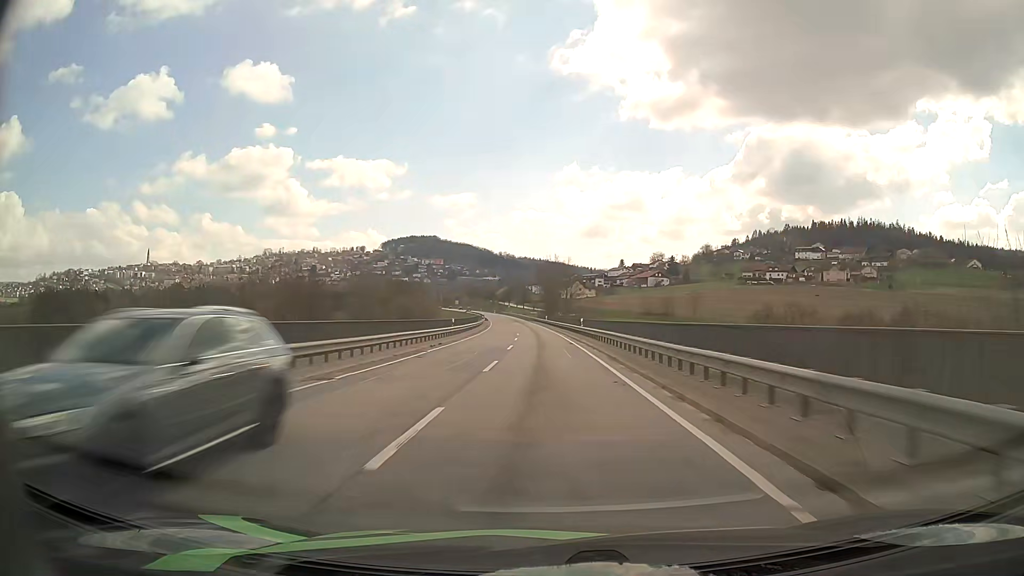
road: secondary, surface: asphalt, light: Day
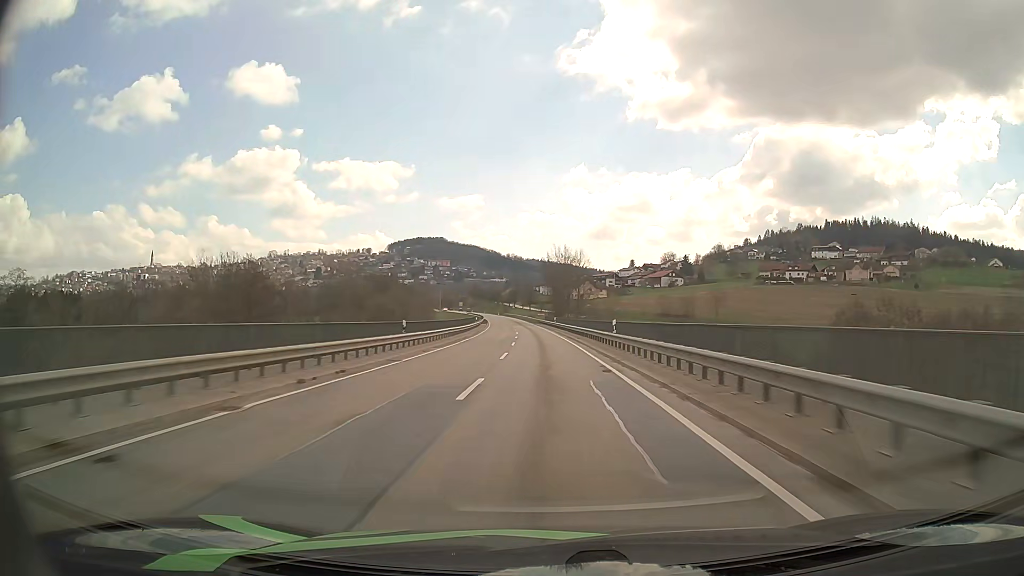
(-0.1, +18.2) m; -1°
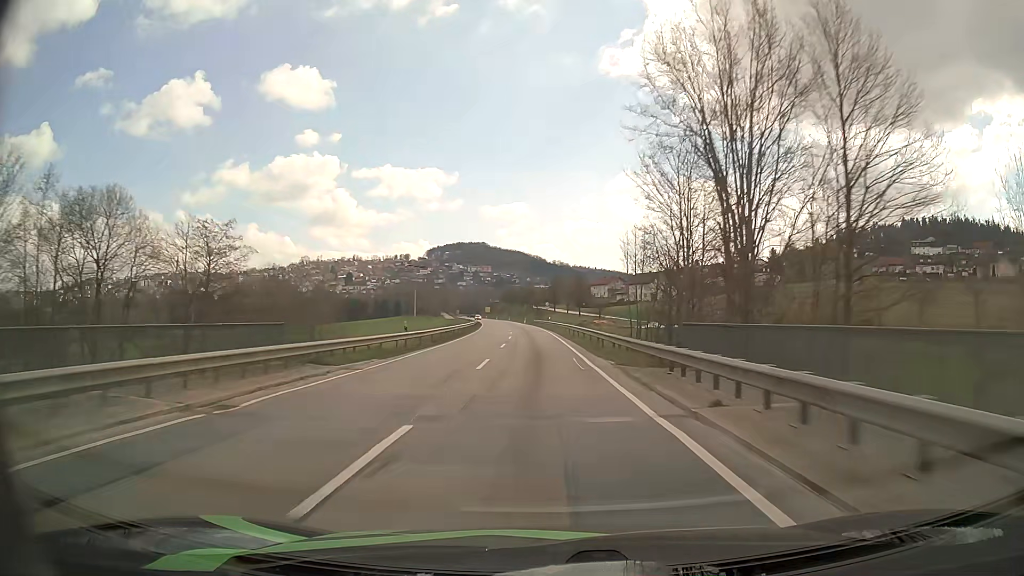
(-2.9, +90.1) m; -4°
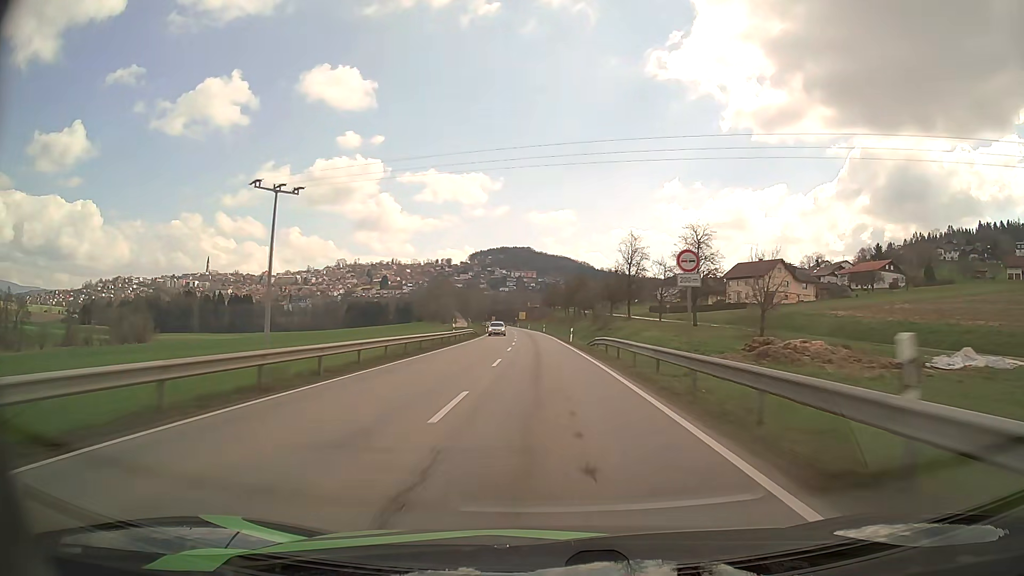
(-2.4, +70.5) m; -4°
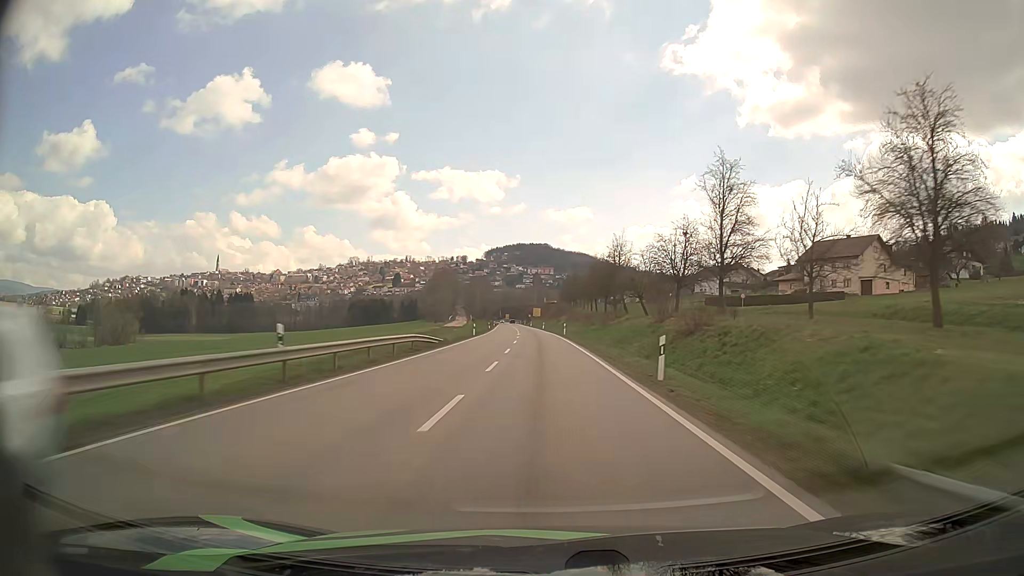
(-0.4, +34.9) m; -1°
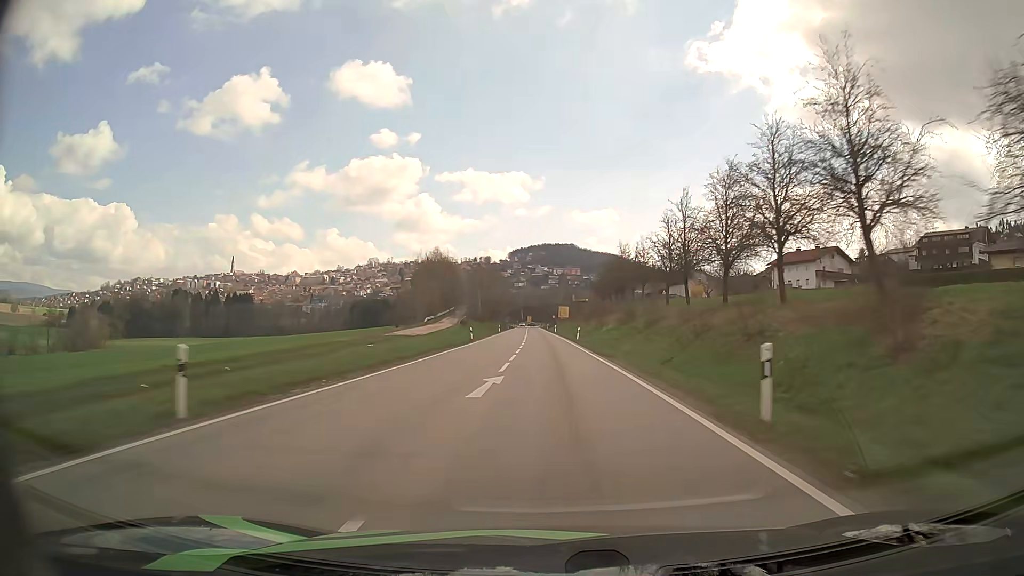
(-1.1, +52.0) m; -2°
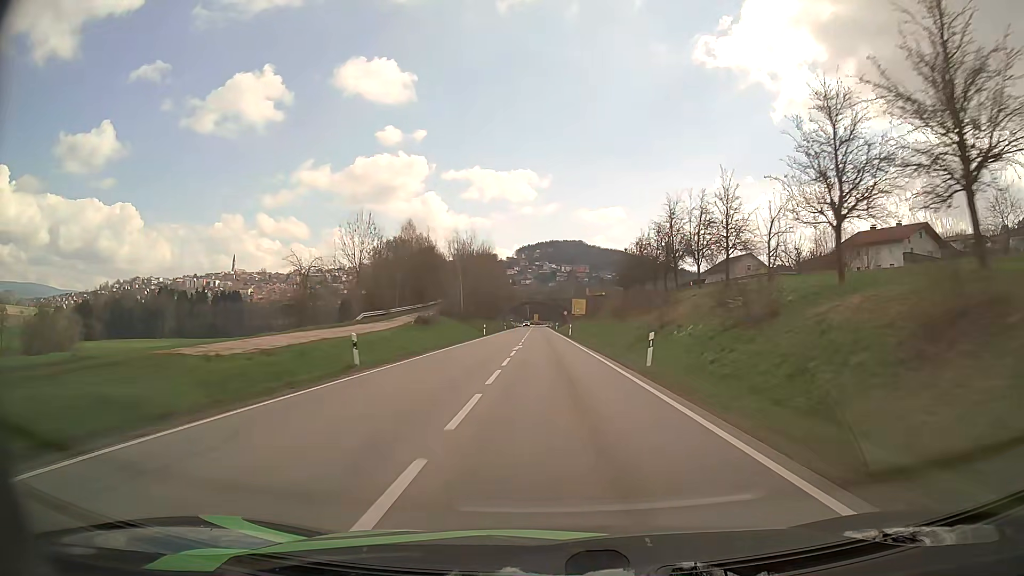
(-0.3, +34.6) m; -1°
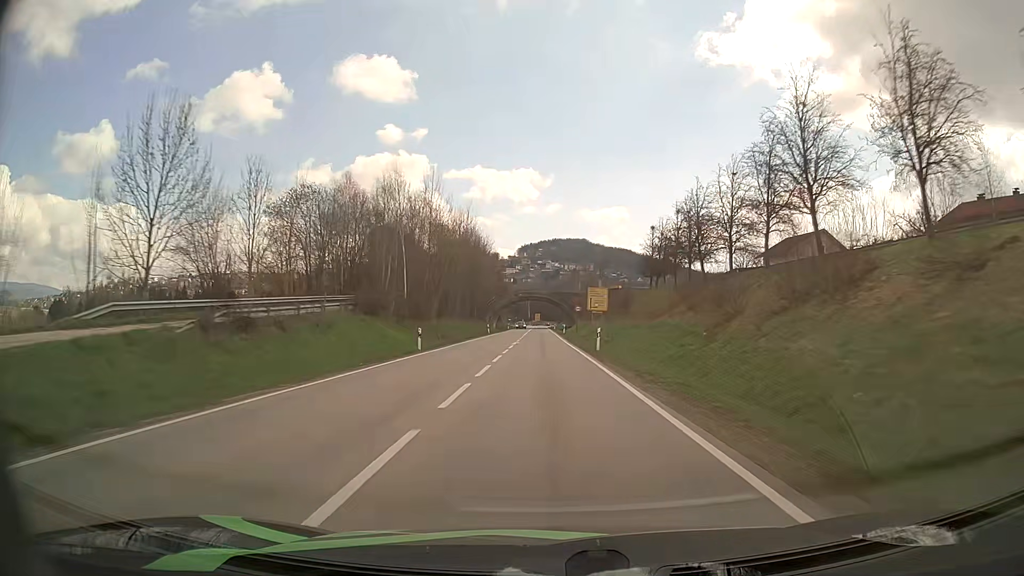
(-0.1, +34.4) m; 0°
(0, +10) (0, +20) (0, +30) (0, +40) (0, +50) (0, +60) (-1, +70) (-1, +80) (-1, +90) (-1, +100) m
